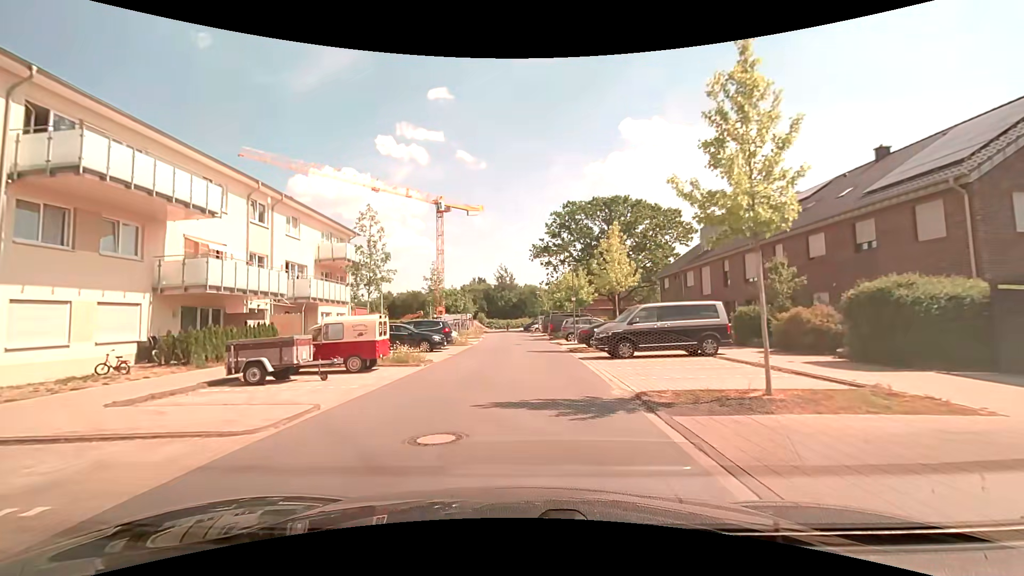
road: residential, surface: asphalt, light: Day
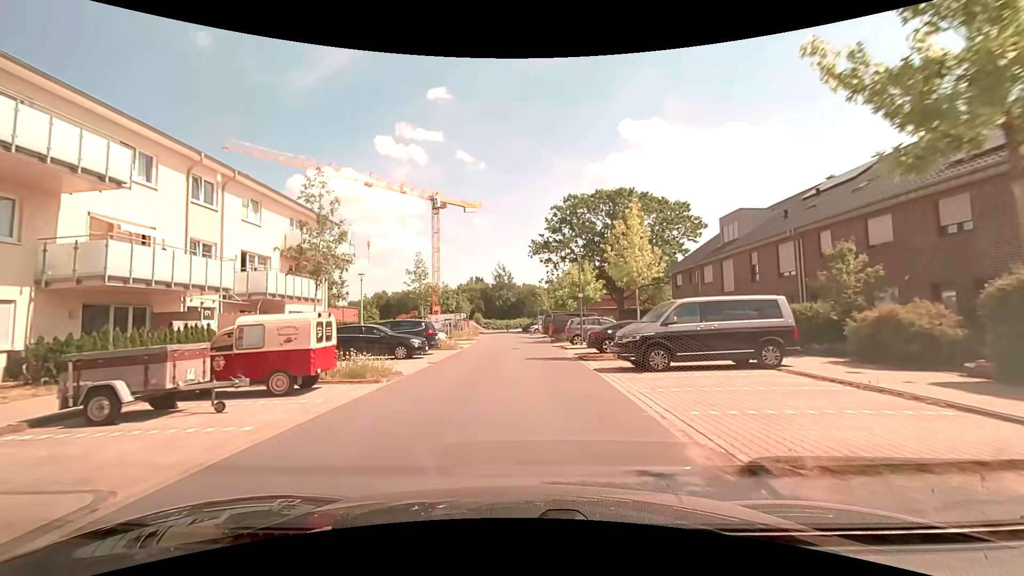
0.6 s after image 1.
(0.0, +4.5) m; 0°
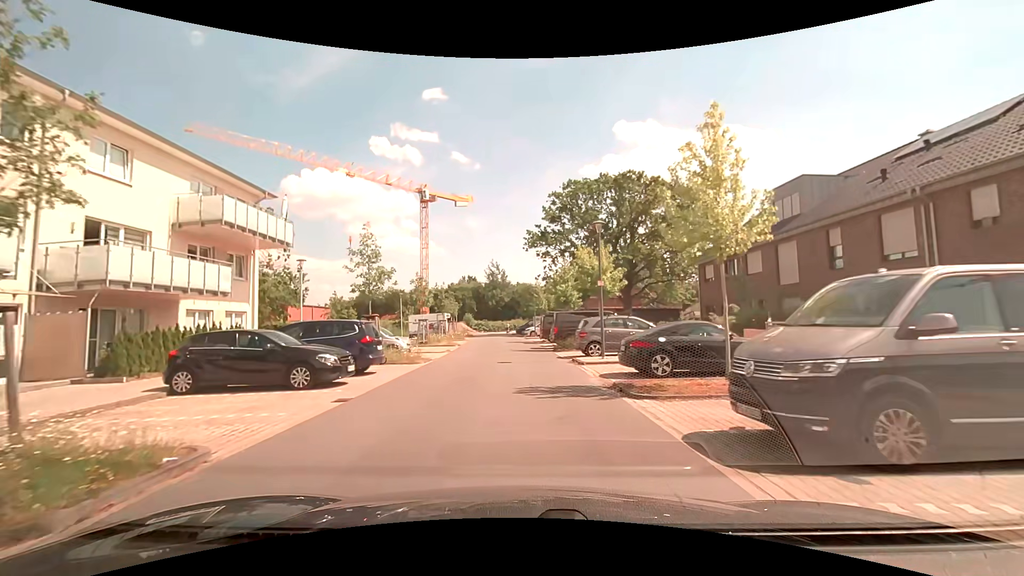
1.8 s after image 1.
(+0.1, +8.6) m; 0°
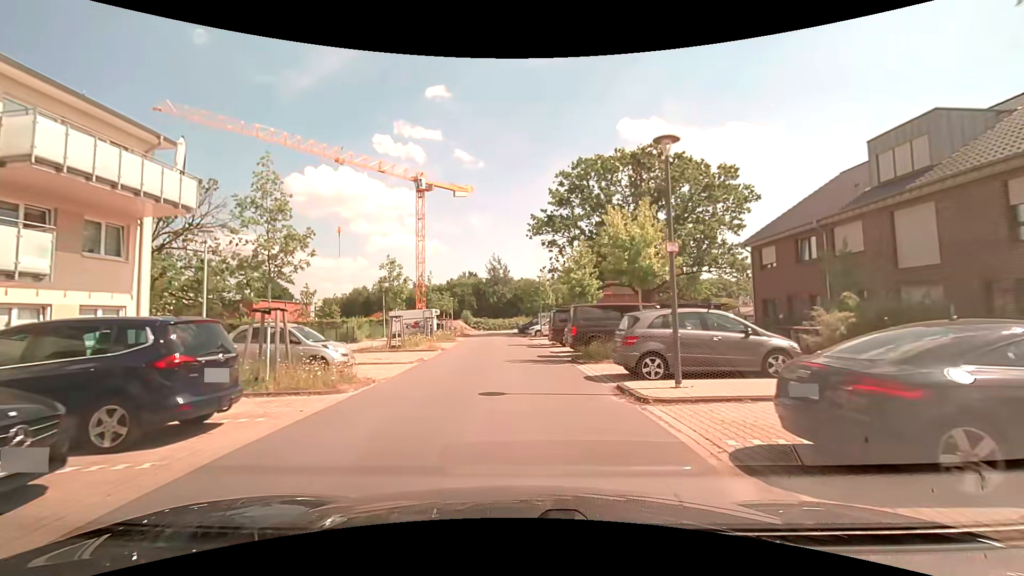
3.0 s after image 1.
(+0.1, +8.2) m; 0°
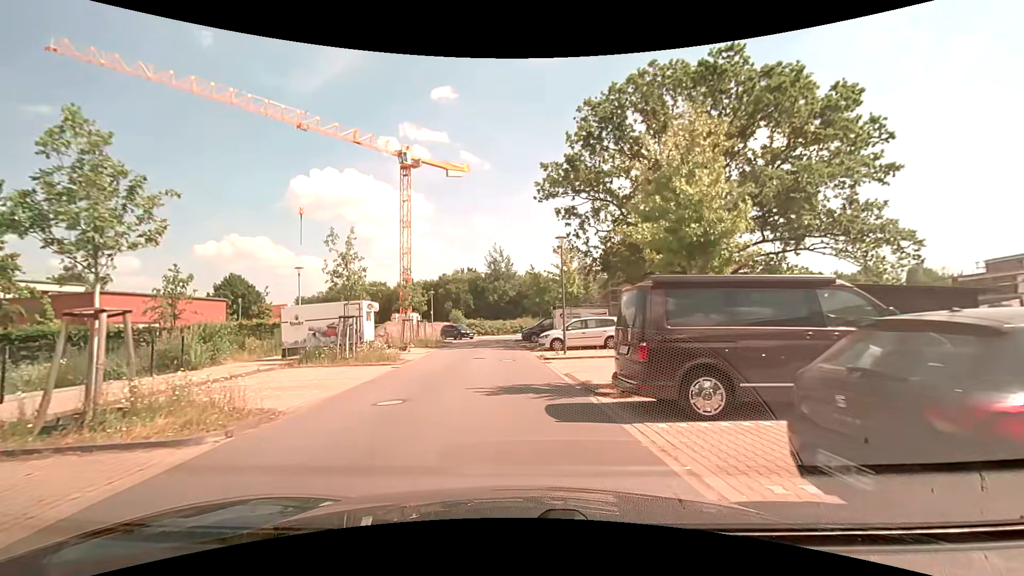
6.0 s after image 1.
(0.0, +19.0) m; 0°
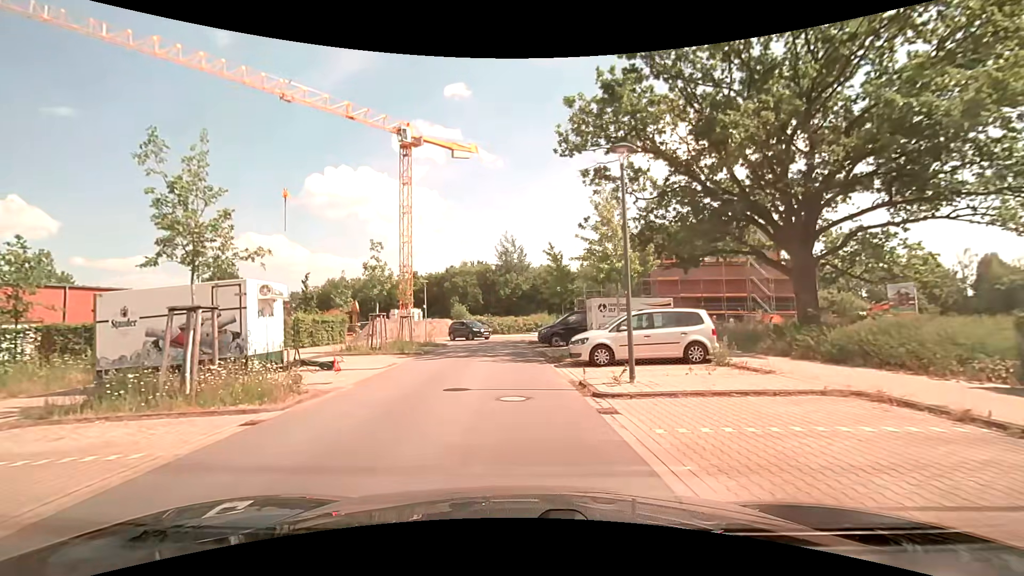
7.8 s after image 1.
(-0.1, +10.4) m; 0°
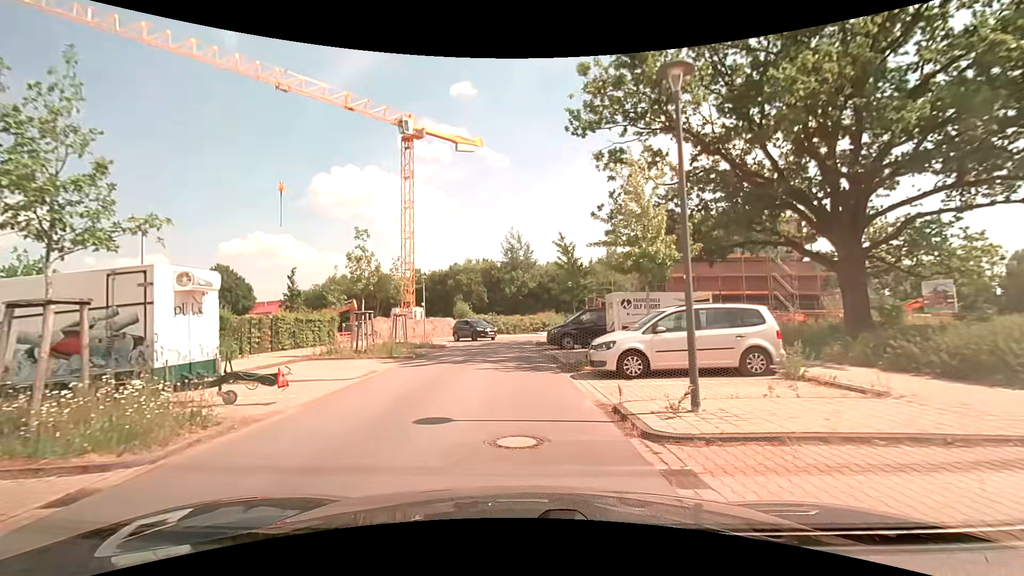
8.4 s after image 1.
(-0.1, +3.3) m; -1°
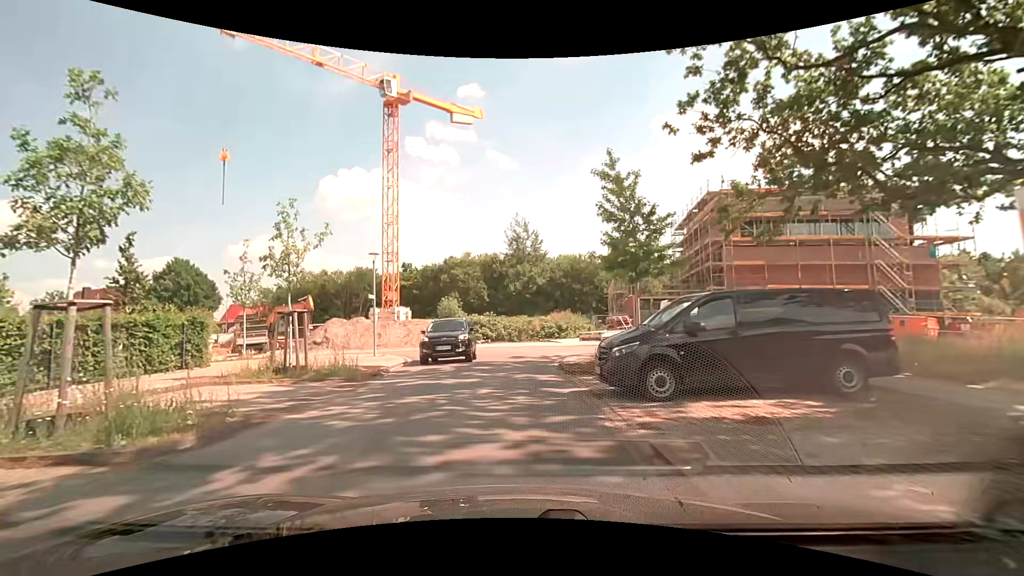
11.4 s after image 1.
(-0.3, +14.5) m; -1°
